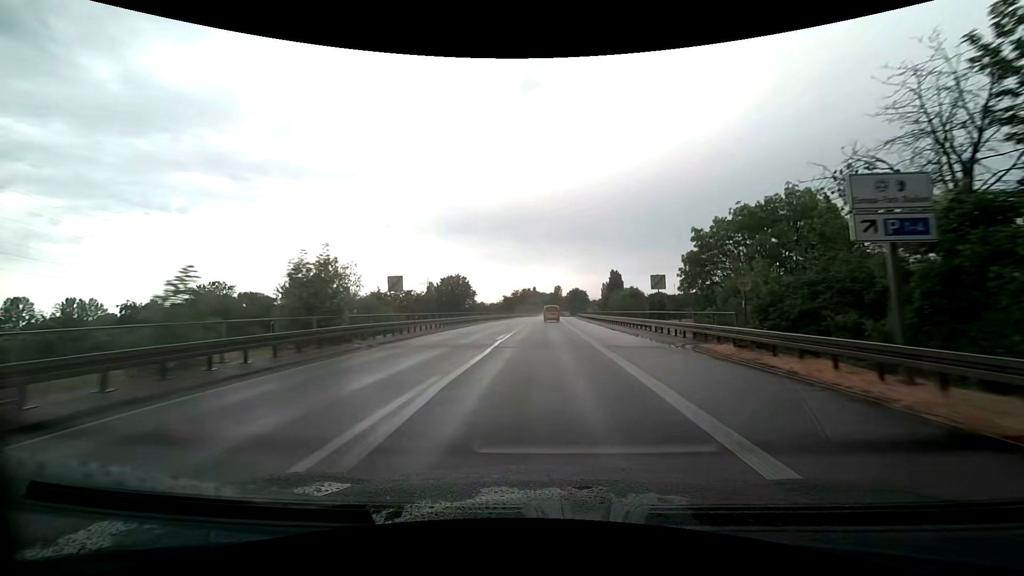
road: trunk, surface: asphalt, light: Day
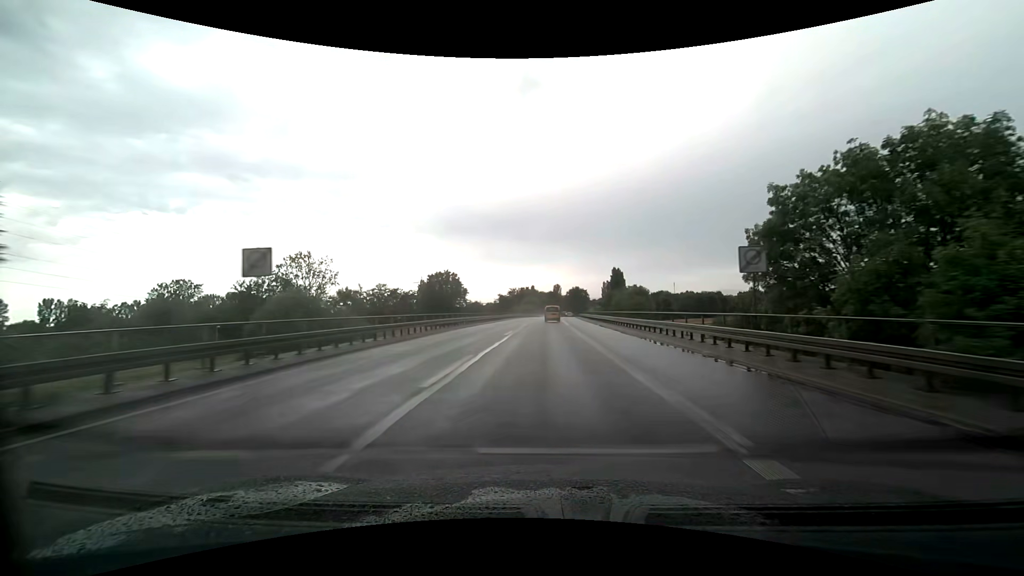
(0.0, +13.2) m; 0°
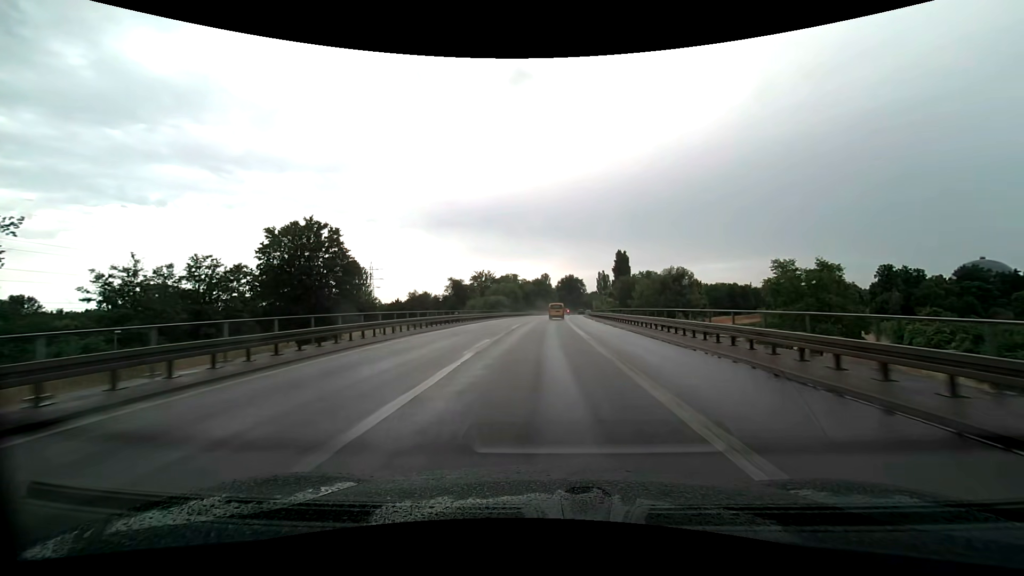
(+0.6, +66.4) m; +1°
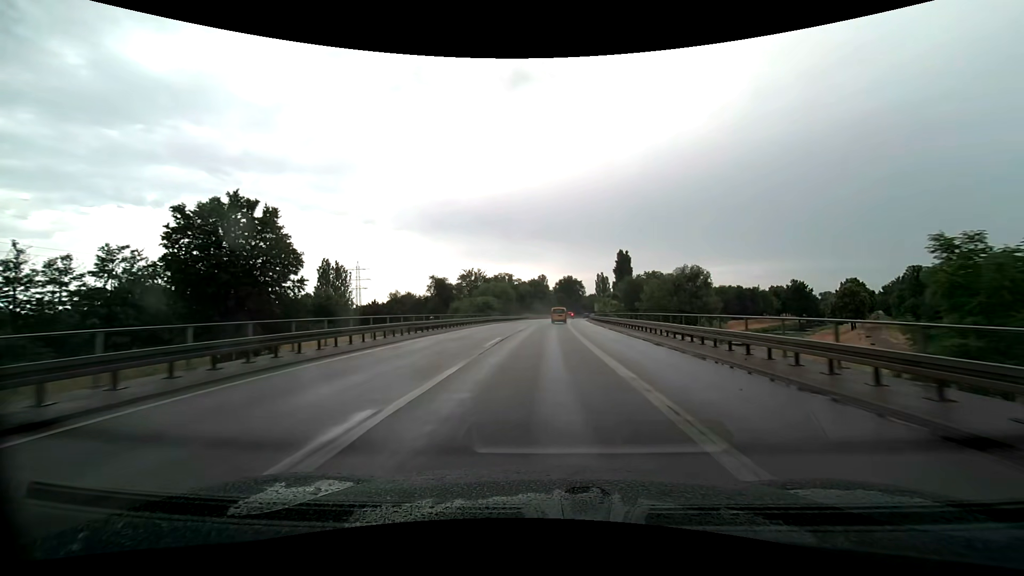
(0.0, +13.2) m; 0°
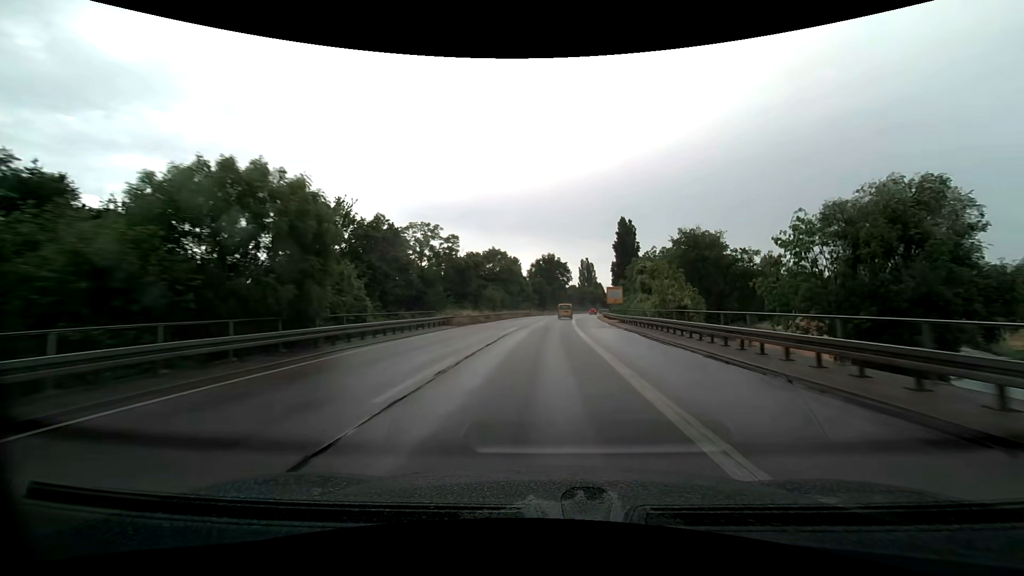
(+1.6, +65.5) m; +3°
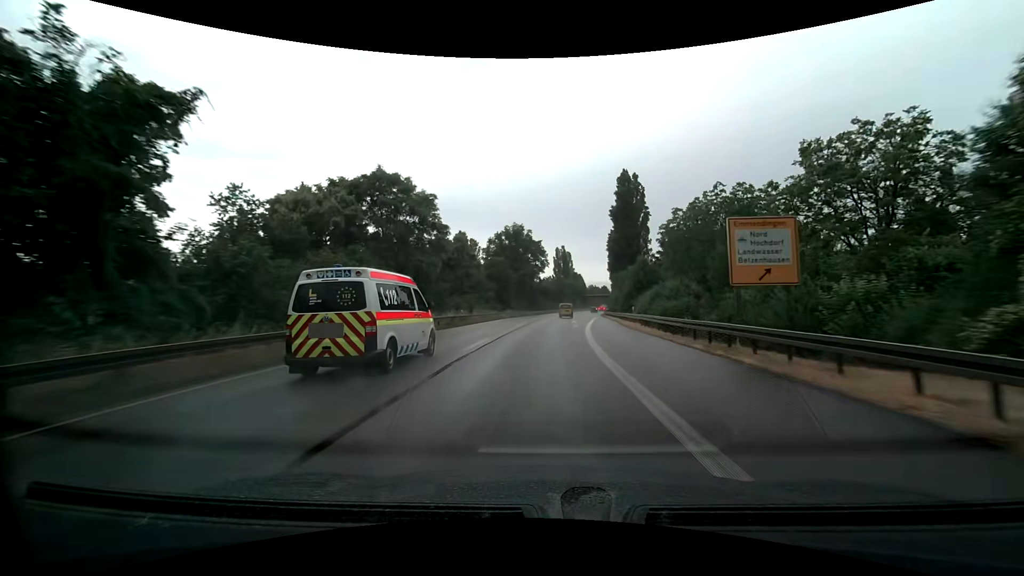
(+1.5, +51.0) m; +3°
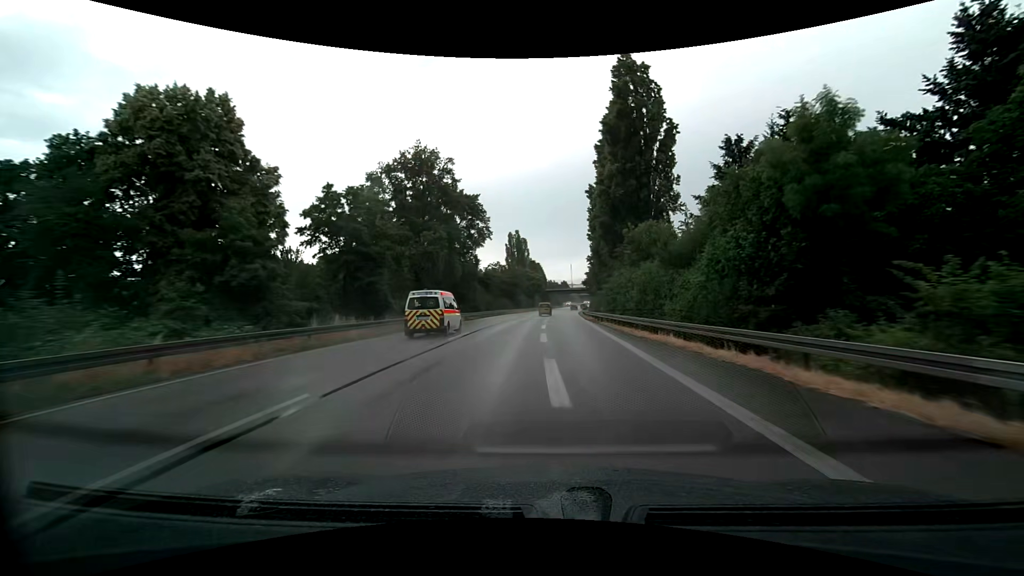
(+2.2, +49.0) m; +5°
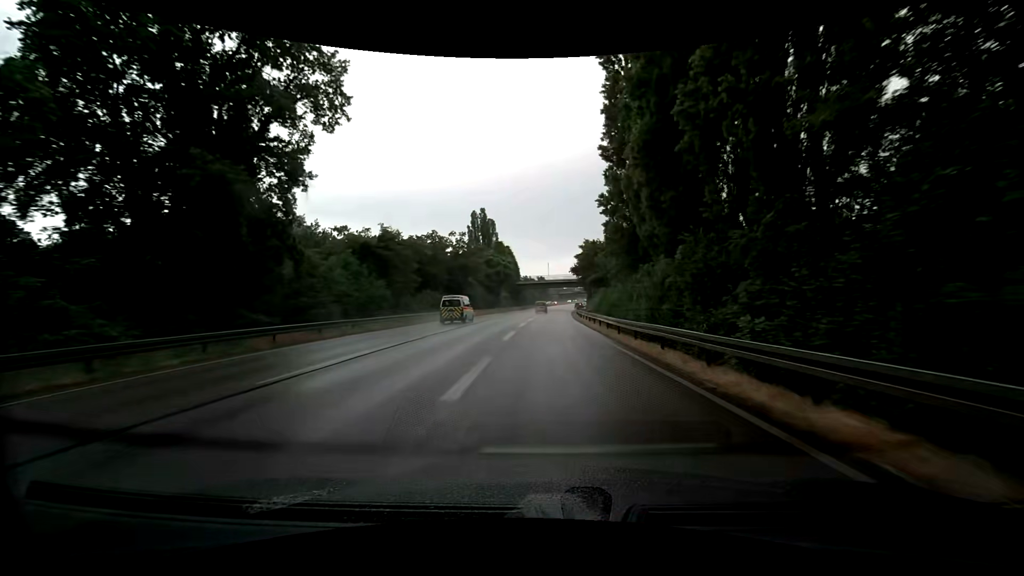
(+1.7, +47.6) m; +3°
(0, +10) (0, +20) (0, +30) (0, +40) (+1, +50) (+1, +60) (+2, +70) (+2, +80) (+3, +90) (+3, +100) m
